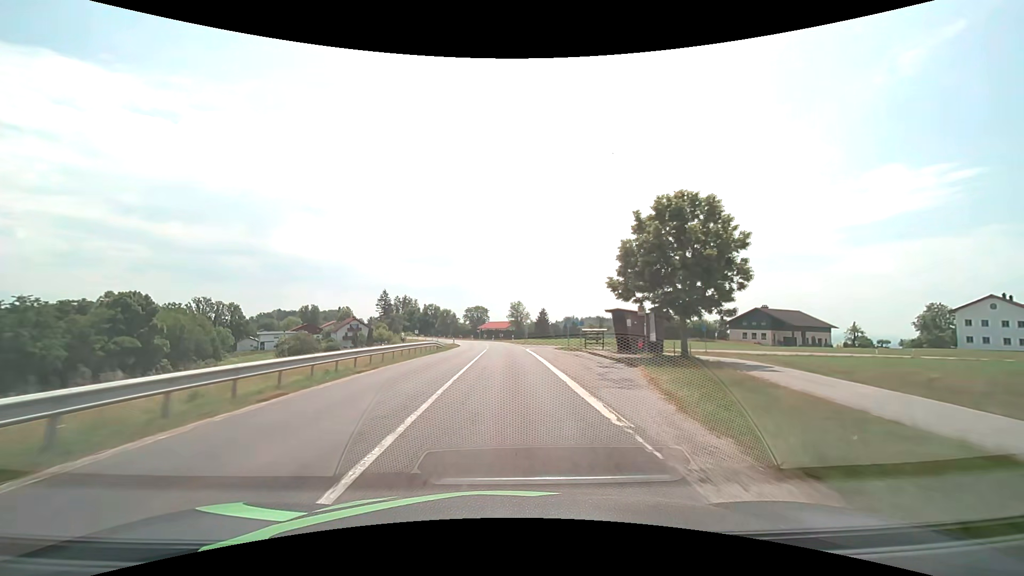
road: secondary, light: Day
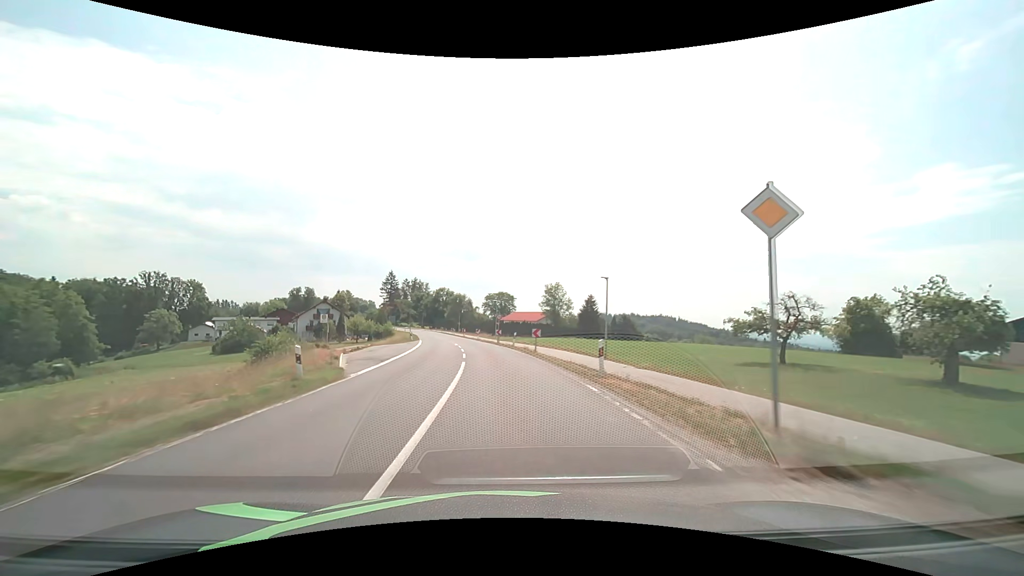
(-0.8, +54.8) m; -3°
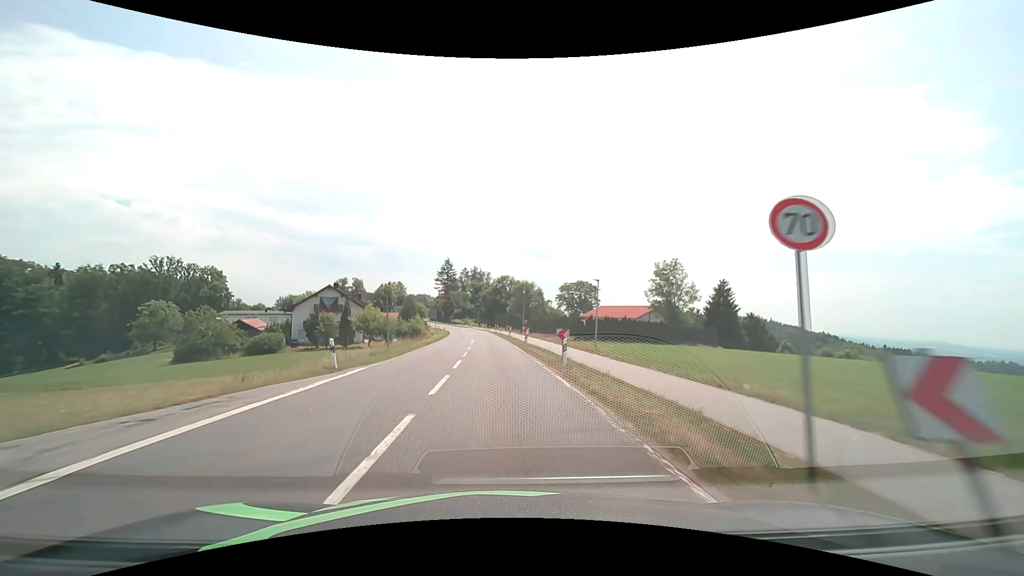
(-2.9, +43.3) m; -8°
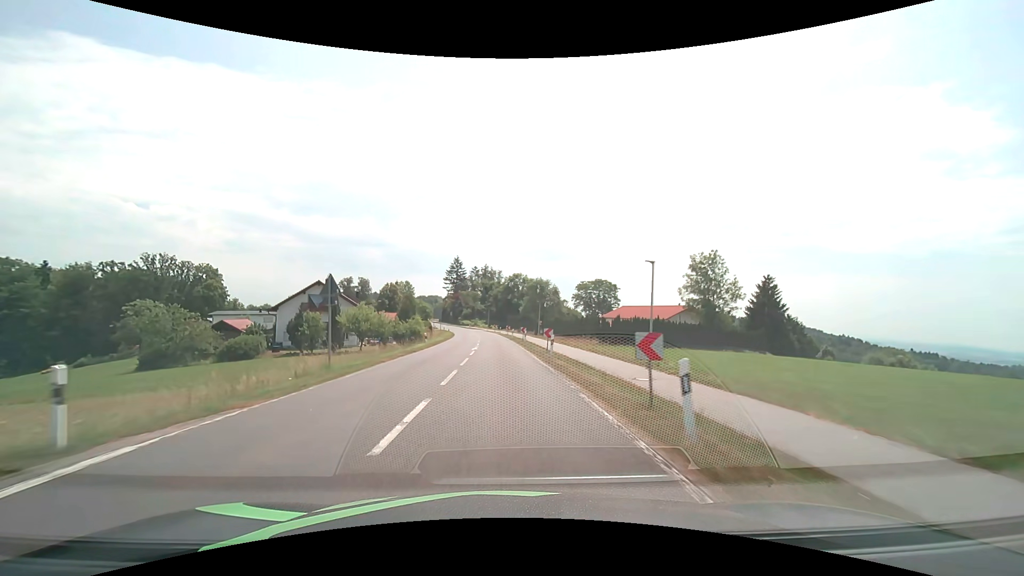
(-0.1, +10.8) m; -1°
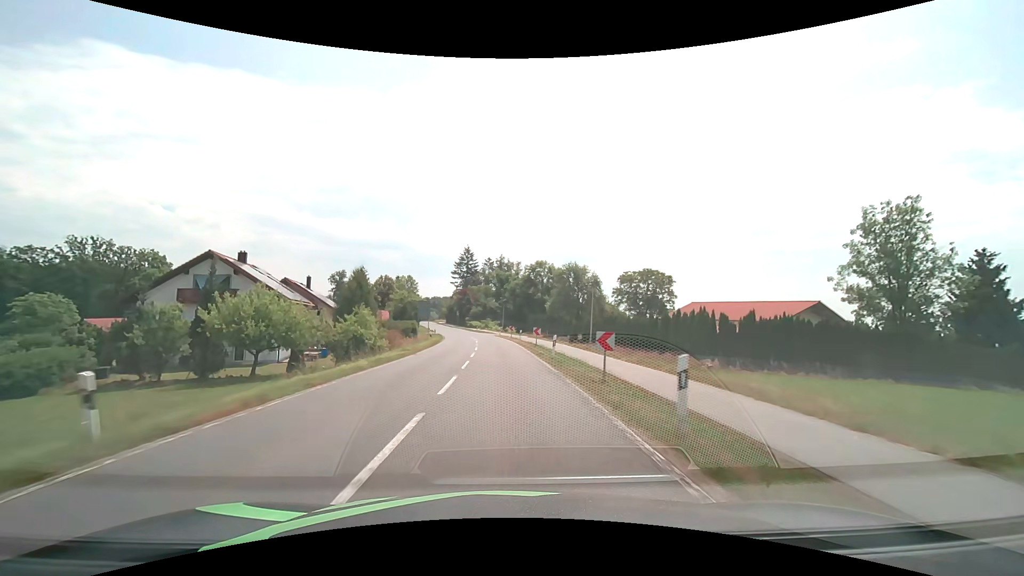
(-0.6, +32.4) m; -2°
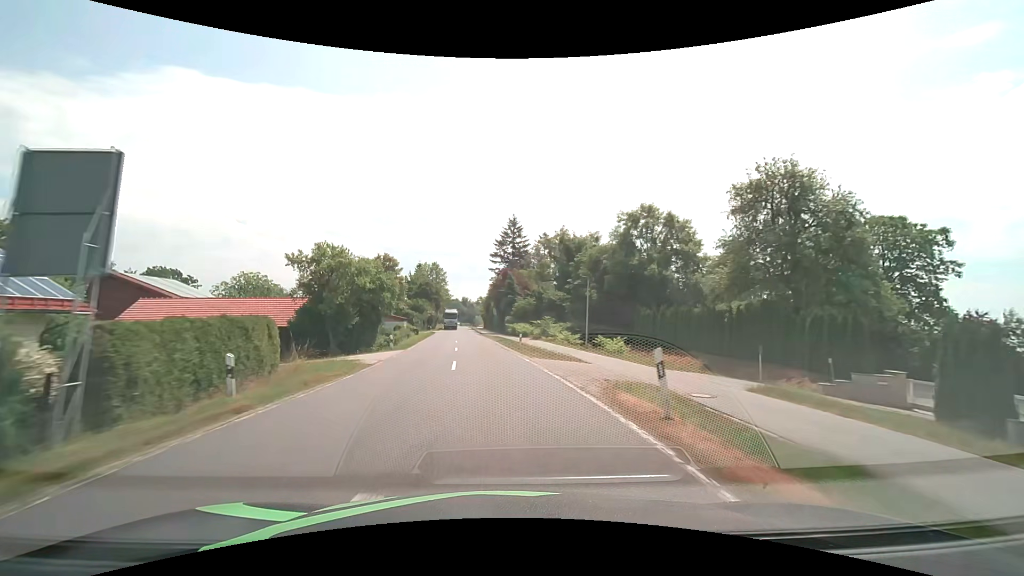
(-2.2, +53.6) m; -6°
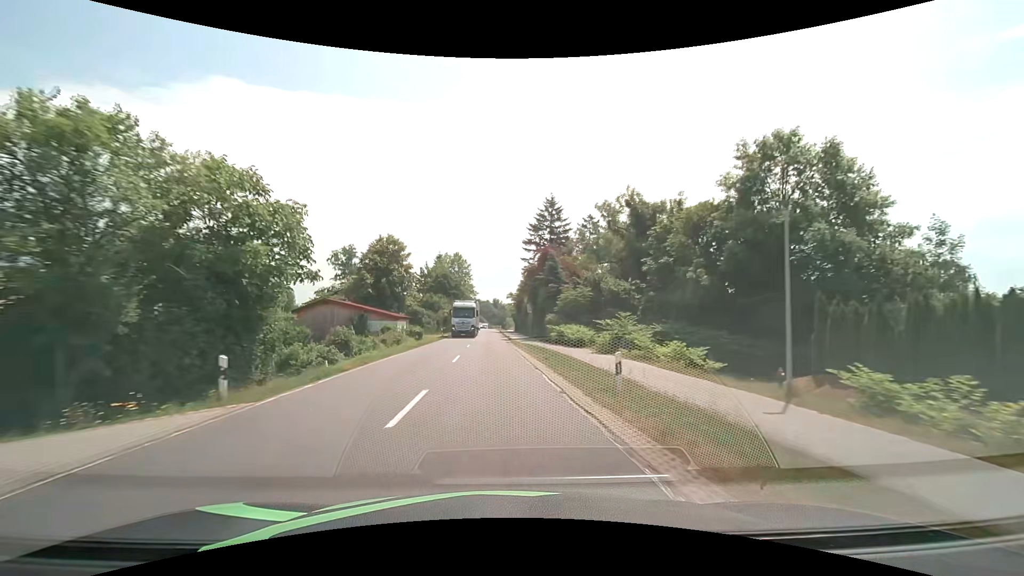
(-0.8, +21.4) m; -4°
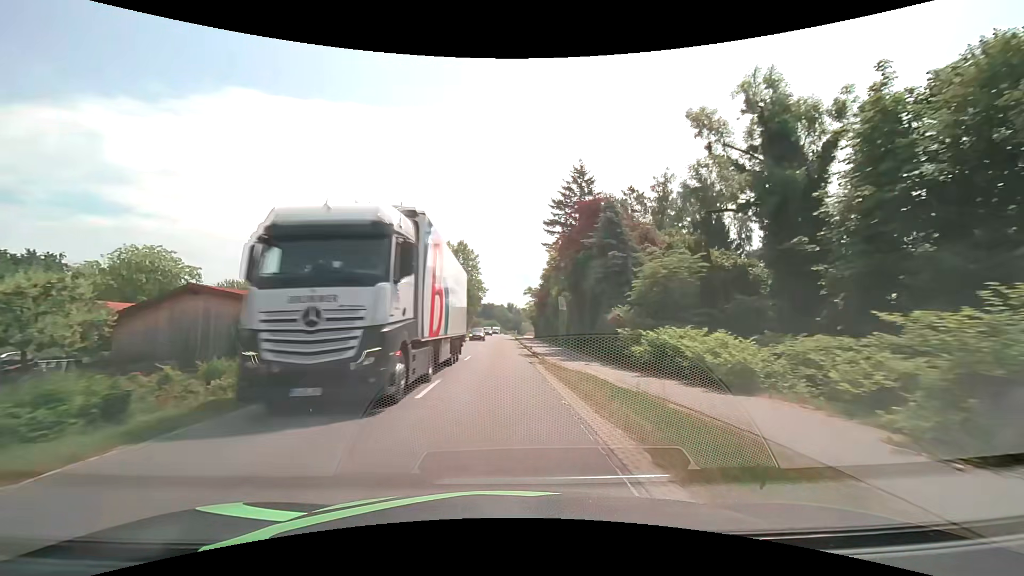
(-0.4, +21.4) m; -2°
(0, +10) (0, +20) (0, +30) (0, +40) (0, +50) (-1, +60) (-1, +70) (-1, +80) (-1, +90) (-1, +100) m
